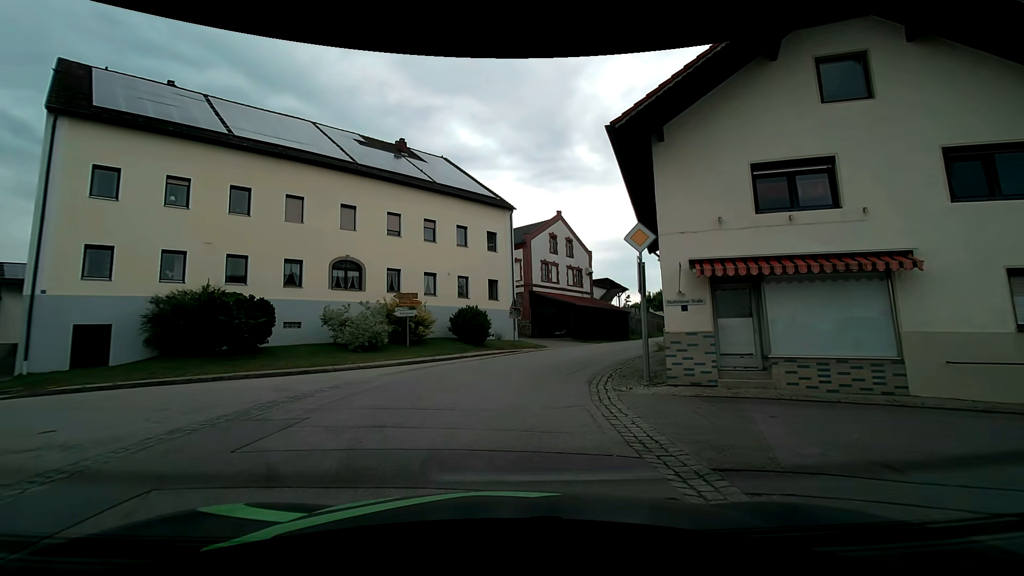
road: secondary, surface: asphalt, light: Day
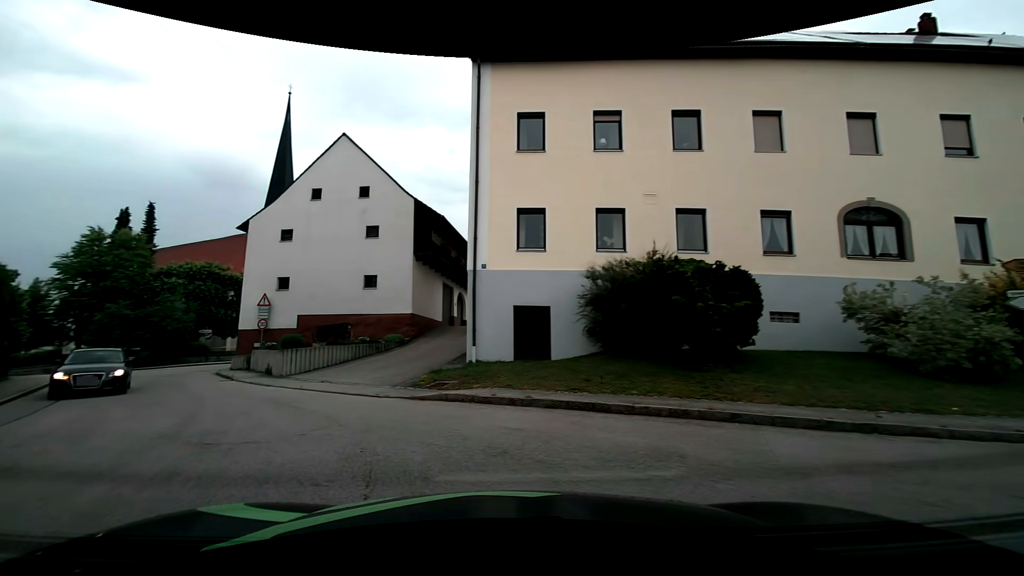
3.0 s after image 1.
(-3.8, +9.8) m; -50°
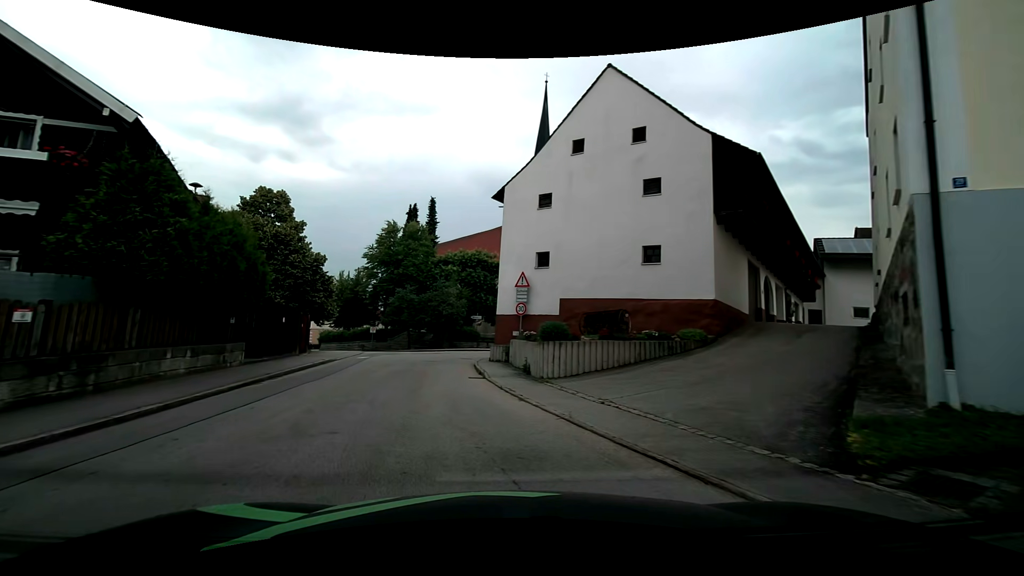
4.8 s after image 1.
(-2.1, +7.8) m; -28°
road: tertiary
(-1, +10) (-3, +20) (-3, +30) (0, +39) (+8, +46) (+17, +50) (+26, +54) (+35, +58) (+44, +61) (+54, +64) m
